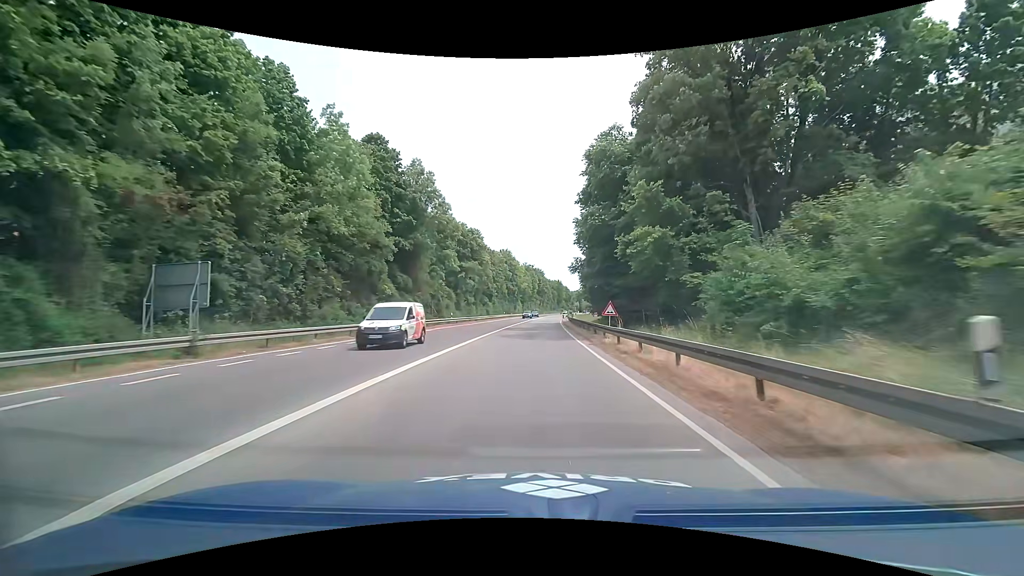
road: trunk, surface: asphalt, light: Day
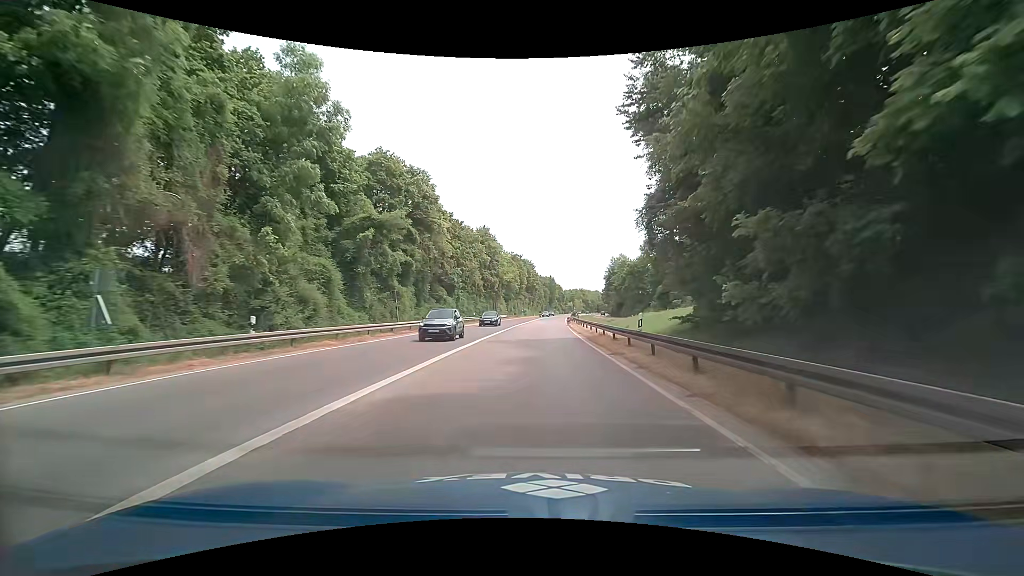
(+0.3, +36.7) m; +1°
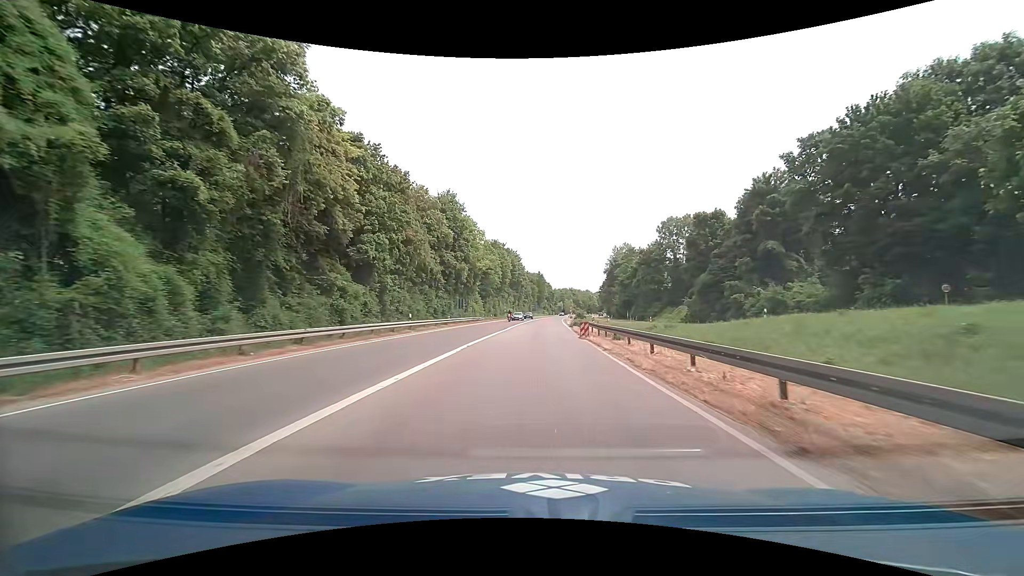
(+0.2, +27.8) m; +1°
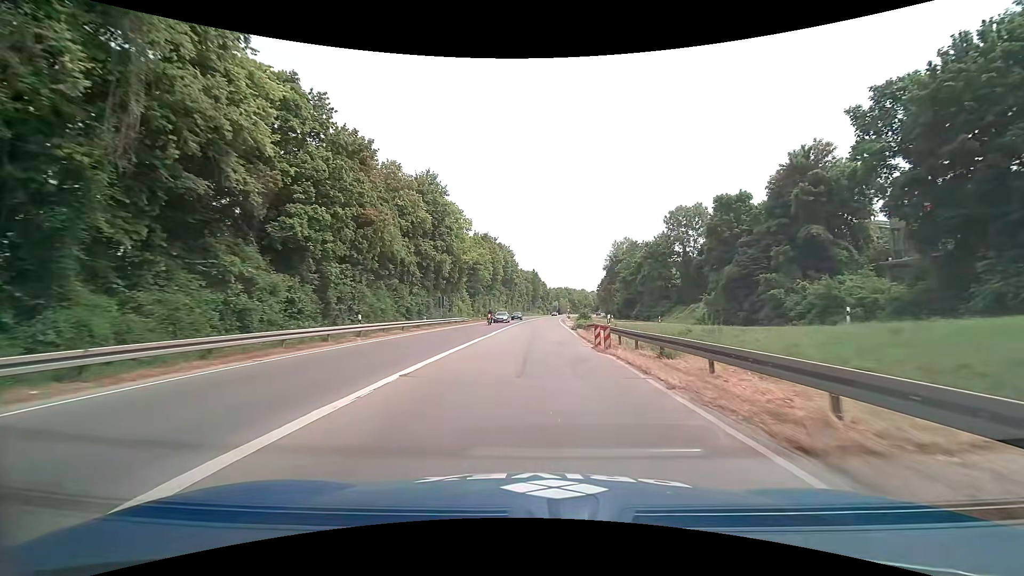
(0.0, +9.3) m; +1°
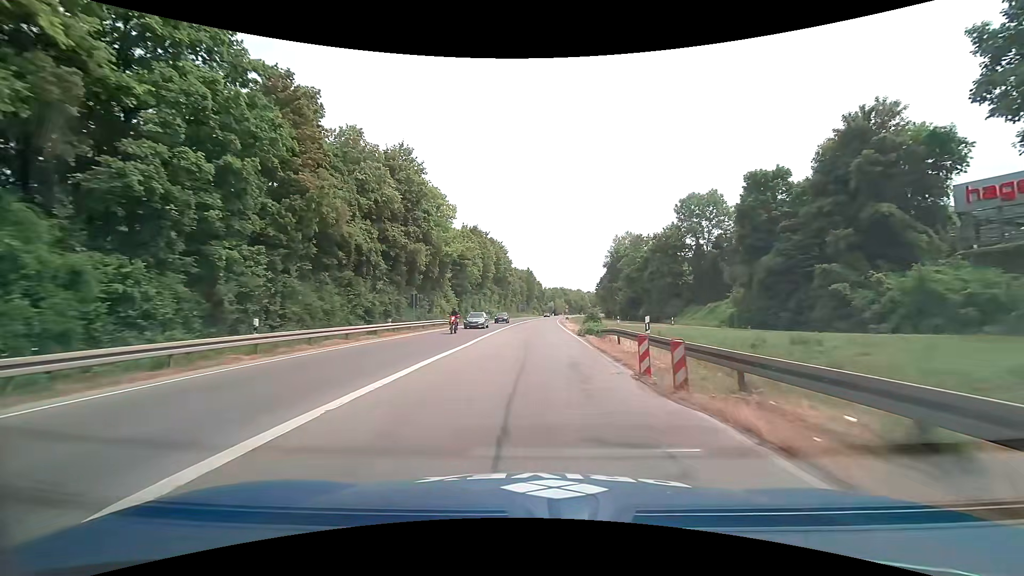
(0.0, +9.3) m; +1°
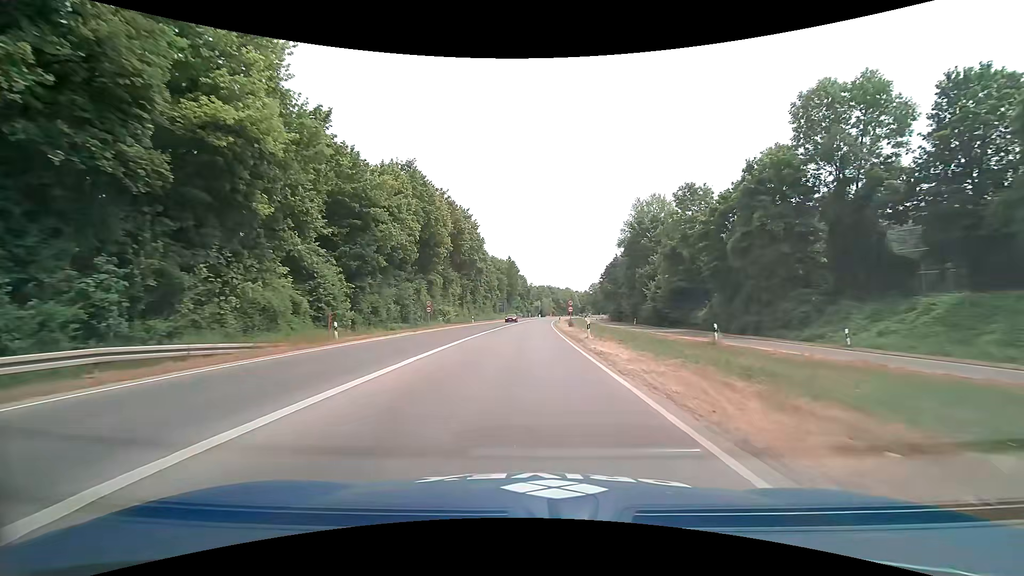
(+0.6, +37.5) m; +2°
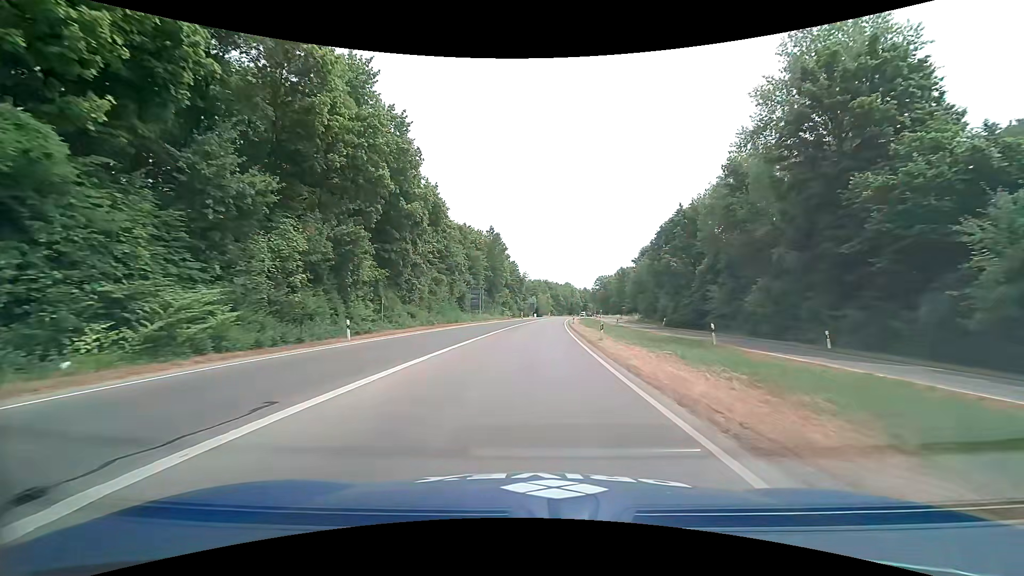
(+0.2, +47.2) m; +1°
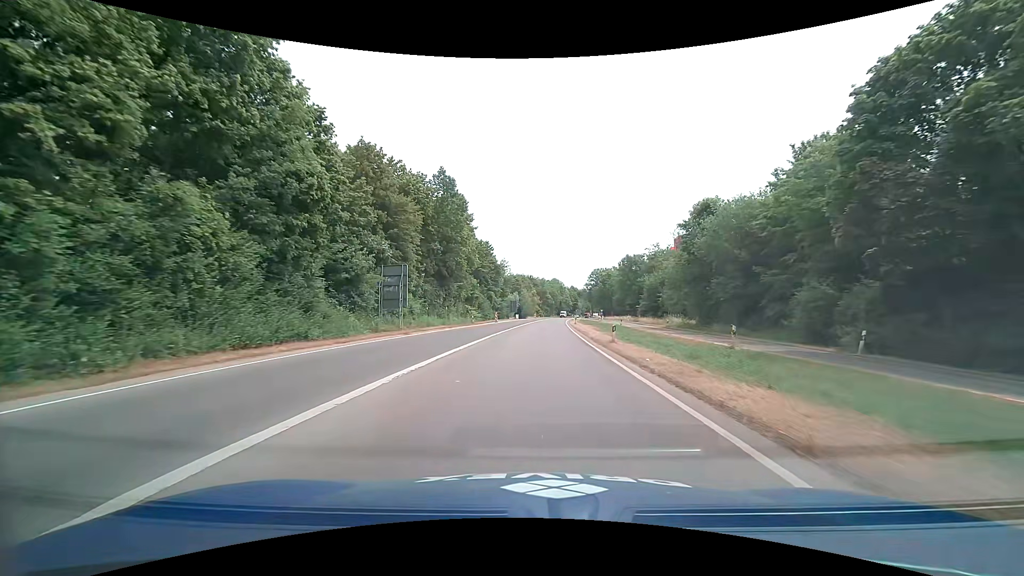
(+0.5, +38.3) m; +1°
(0, +10) (0, +20) (+1, +30) (+1, +40) (+2, +50) (+3, +60) (+3, +70) (+4, +80) (+5, +90) (+6, +100) m
